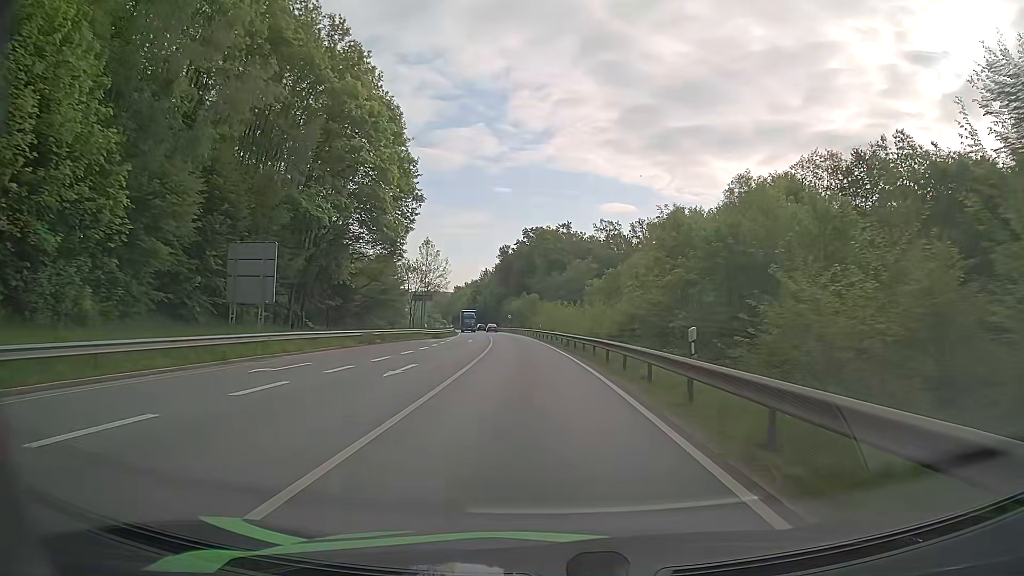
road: primary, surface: asphalt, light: Day
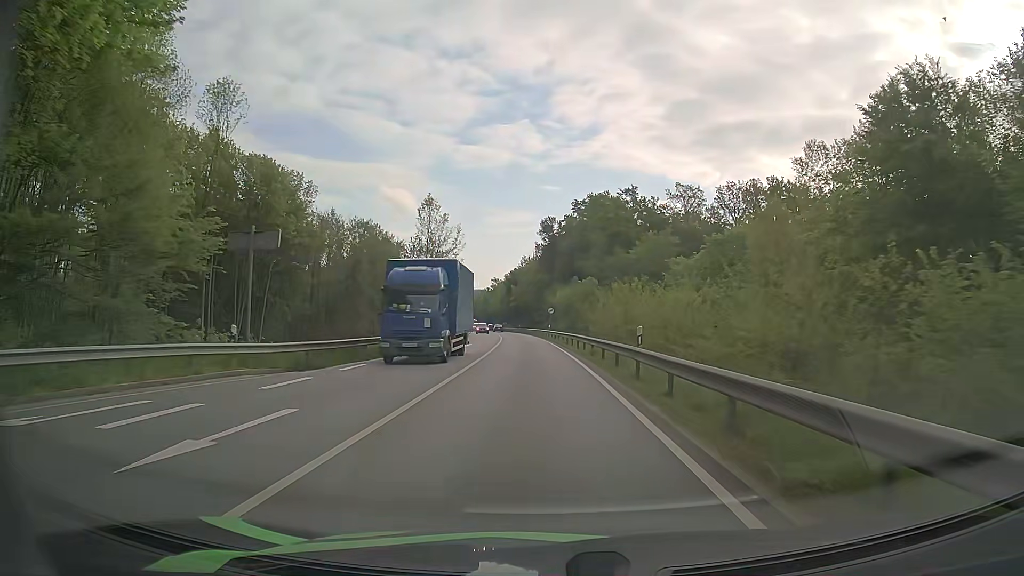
(-1.7, +47.0) m; -4°
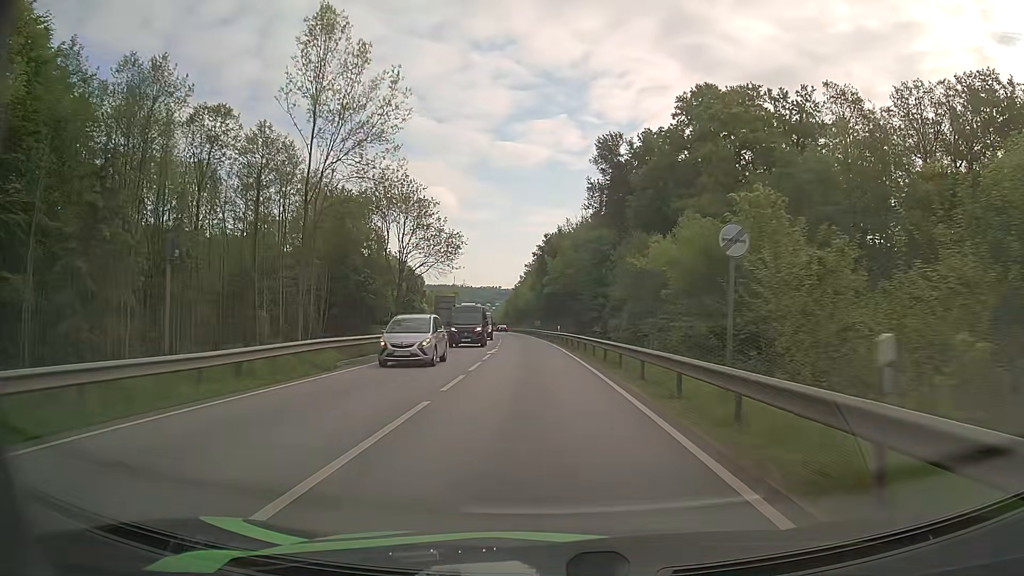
(-2.1, +59.8) m; -3°
(0, +10) (0, +20) (-1, +30) (-1, +40) (-2, +50) (-2, +60) (-3, +70) (-4, +80) (-5, +90) (-6, +100) m
